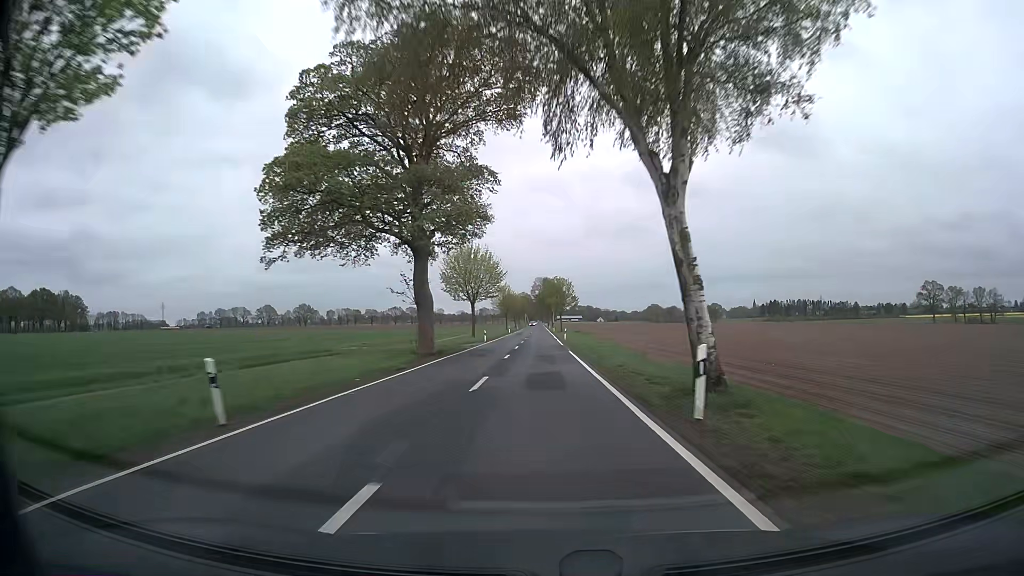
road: secondary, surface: asphalt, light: Day
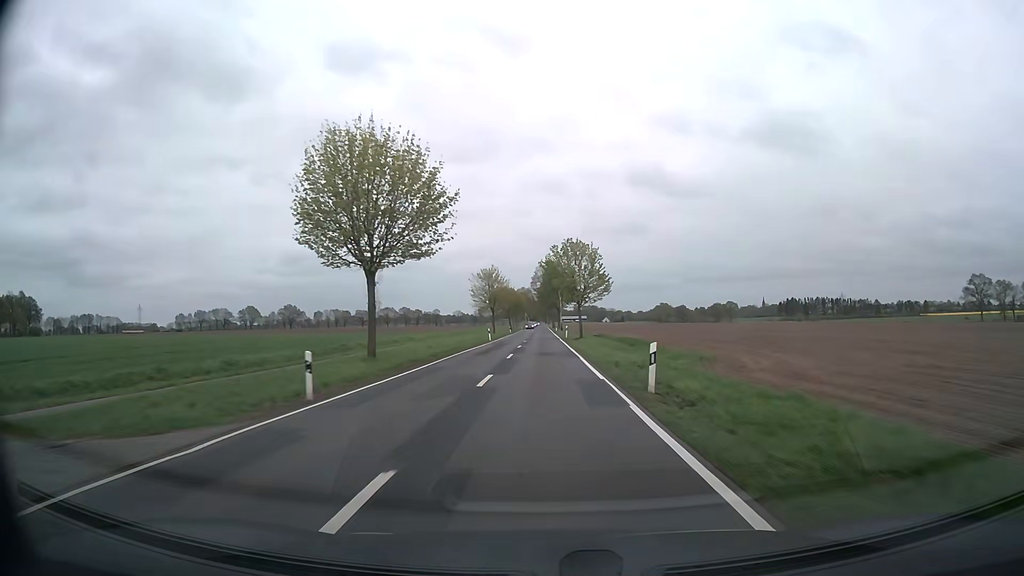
(-0.1, +47.5) m; 0°
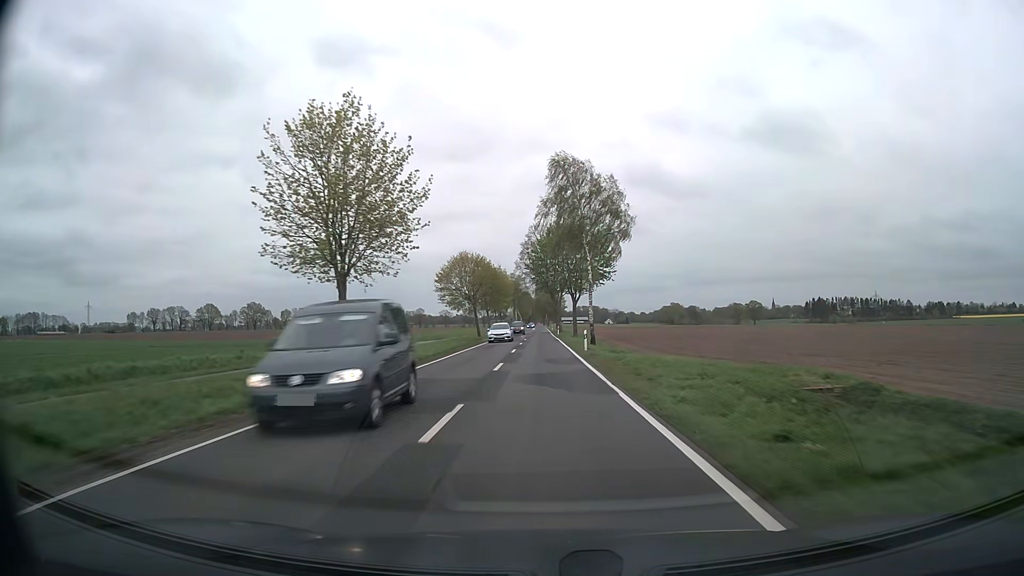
(0.0, +79.1) m; 0°
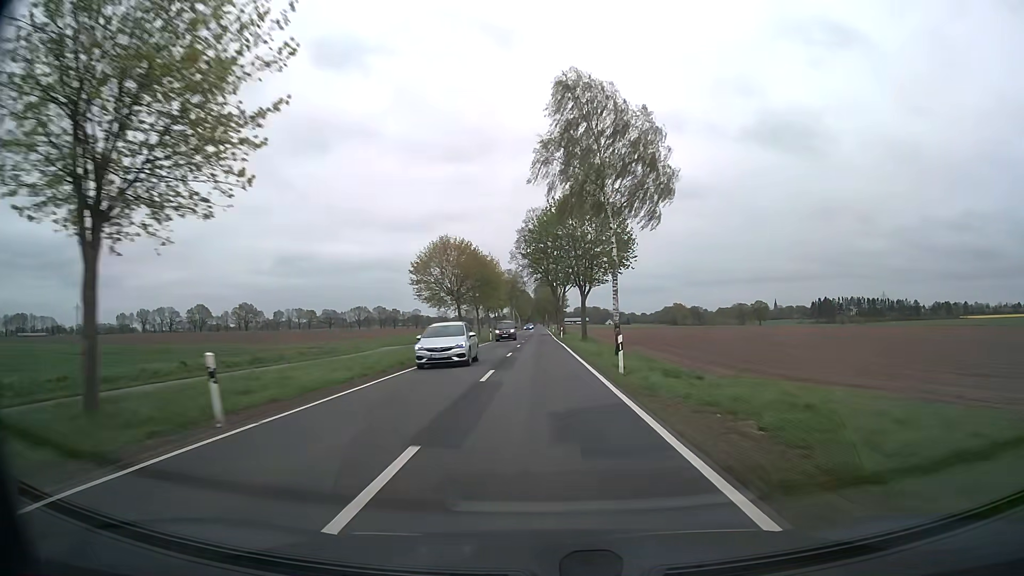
(0.0, +15.8) m; 0°
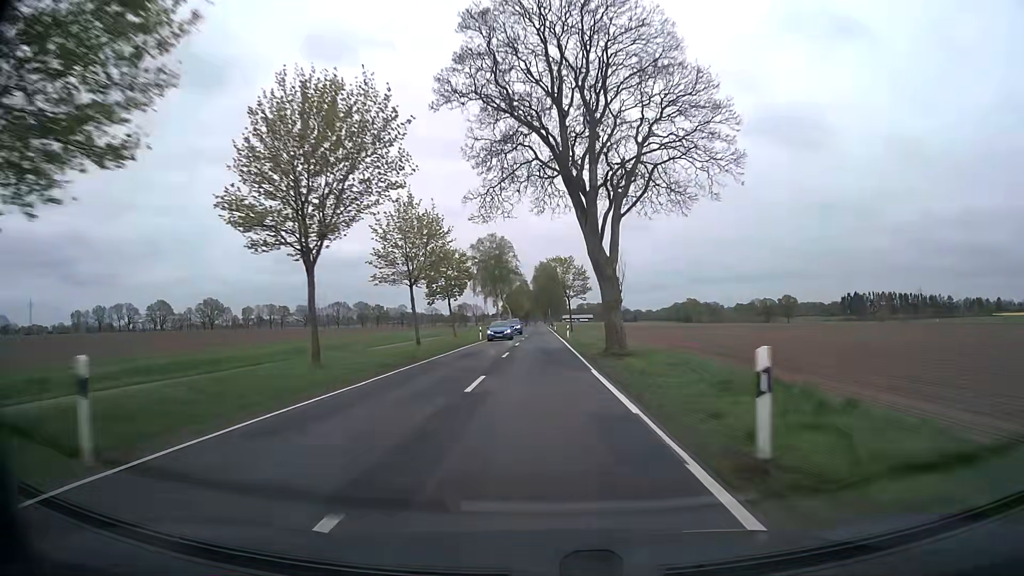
(-0.1, +63.1) m; 0°
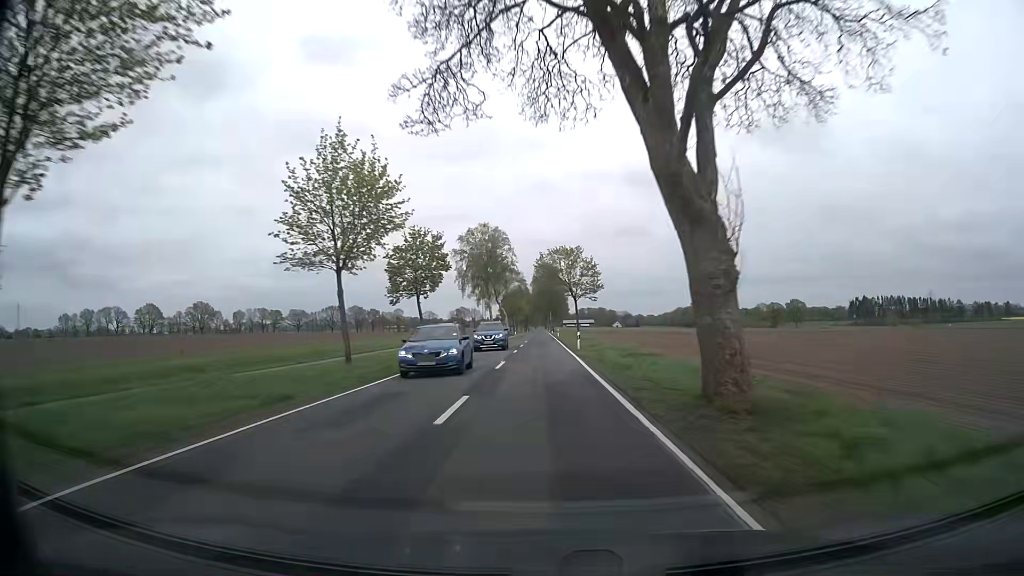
(0.0, +15.8) m; 0°
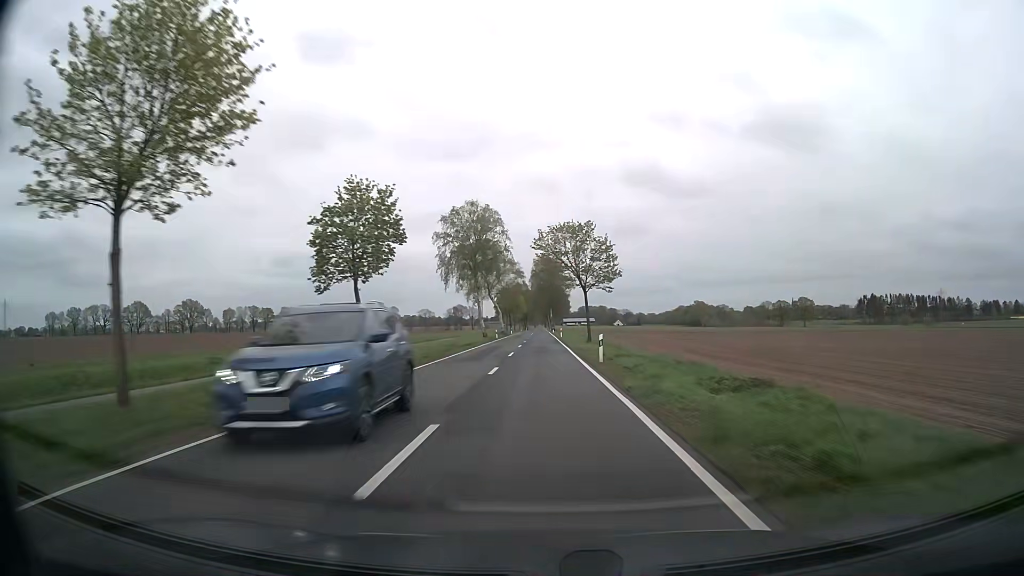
(0.0, +15.8) m; 0°
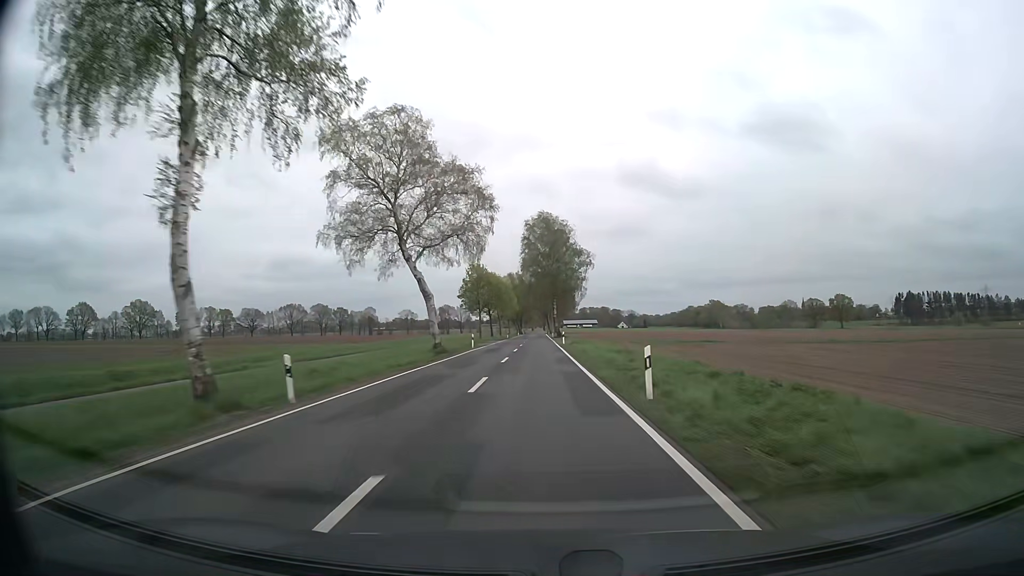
(+0.4, +63.1) m; 0°
(0, +10) (0, +20) (0, +30) (0, +40) (0, +50) (0, +60) (0, +70) (0, +80) (0, +90) (0, +100) m
